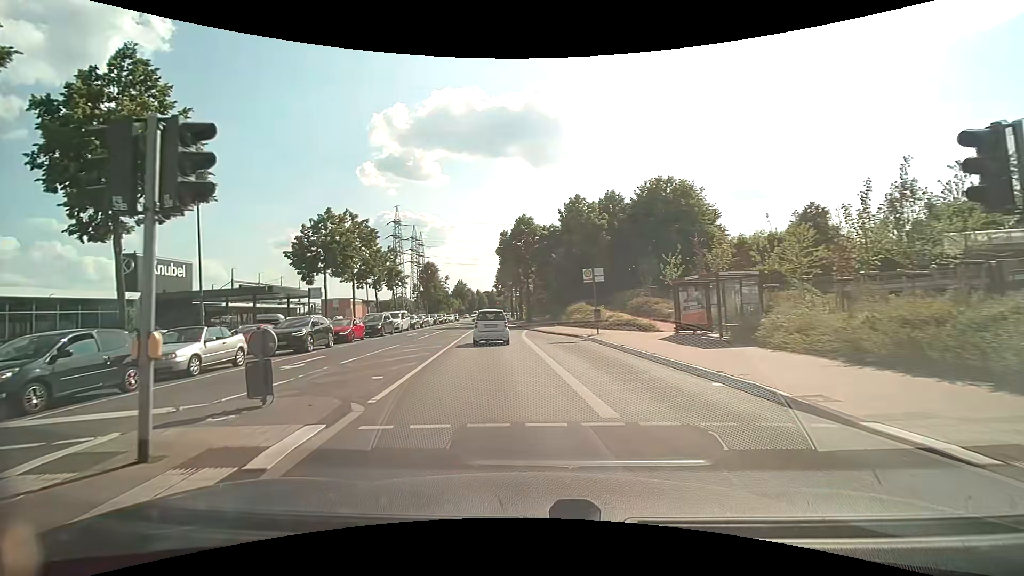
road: secondary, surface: asphalt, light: Day
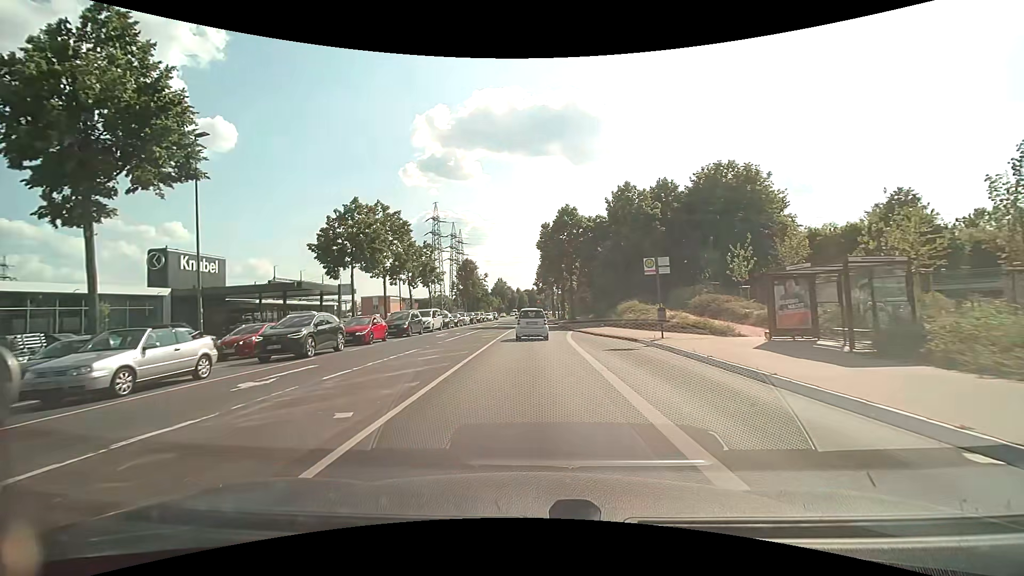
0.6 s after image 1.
(-0.2, +4.5) m; -5°
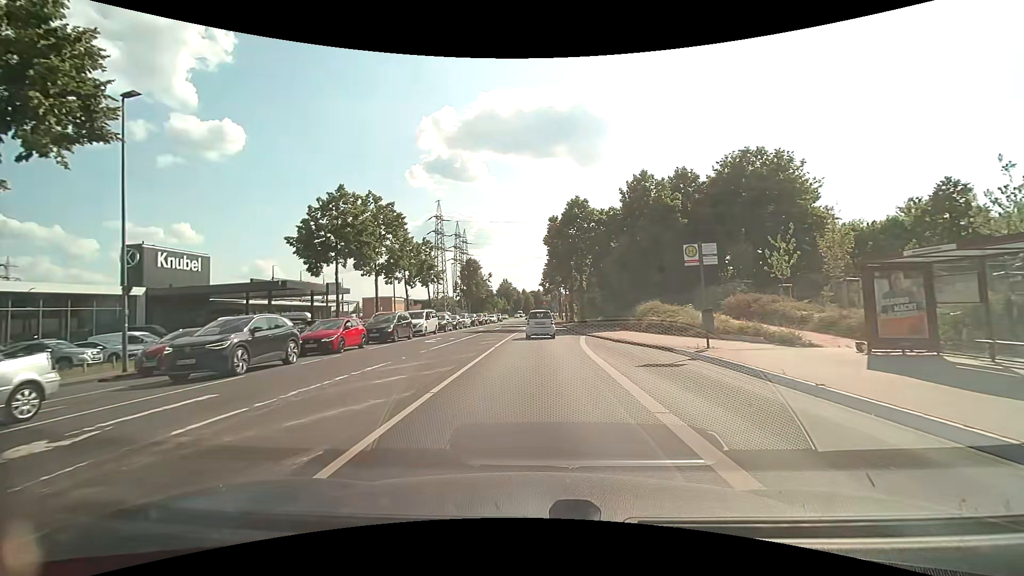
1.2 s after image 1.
(-0.1, +4.8) m; -1°
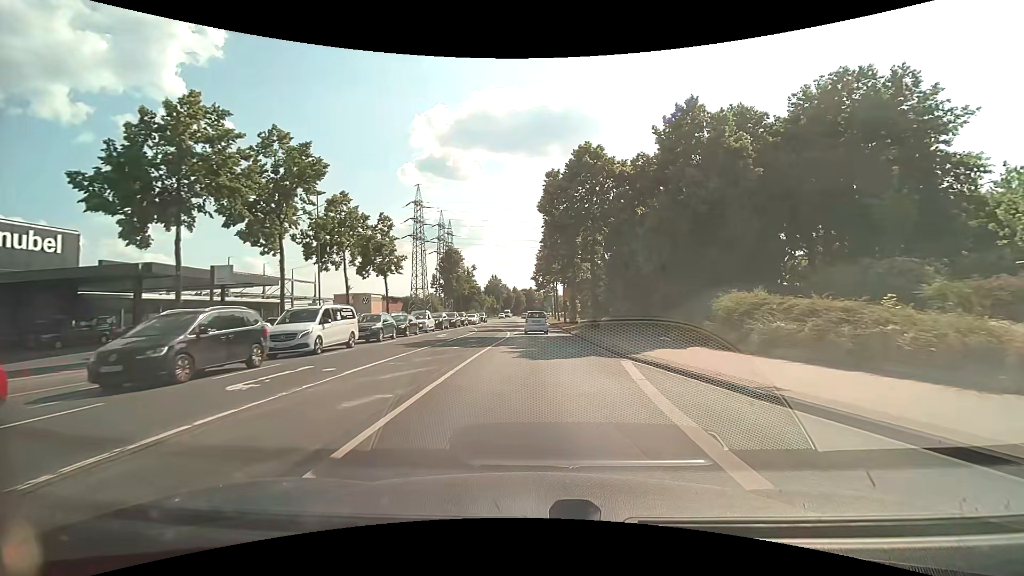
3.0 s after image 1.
(+0.2, +16.1) m; +1°
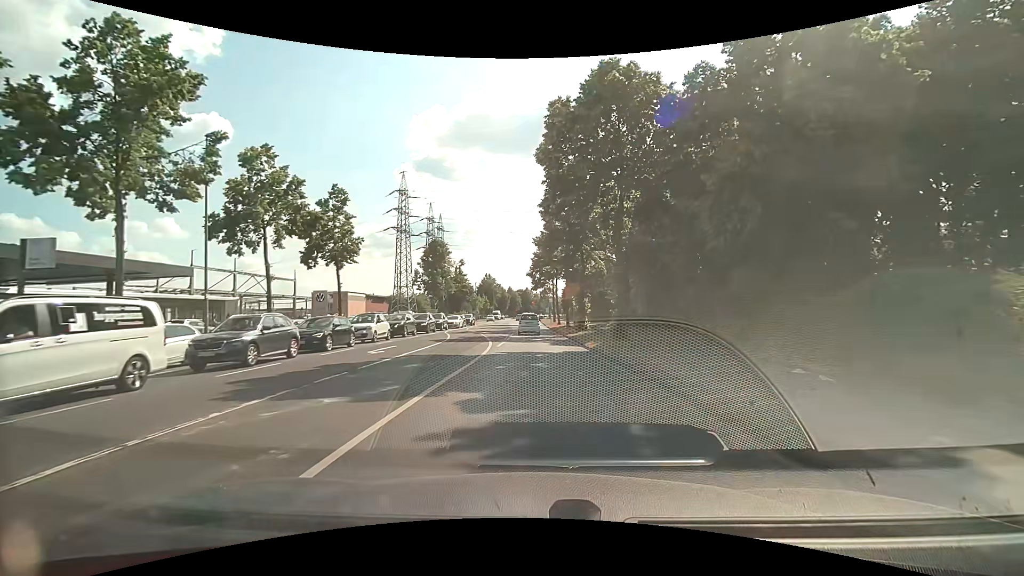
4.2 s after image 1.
(0.0, +11.8) m; 0°
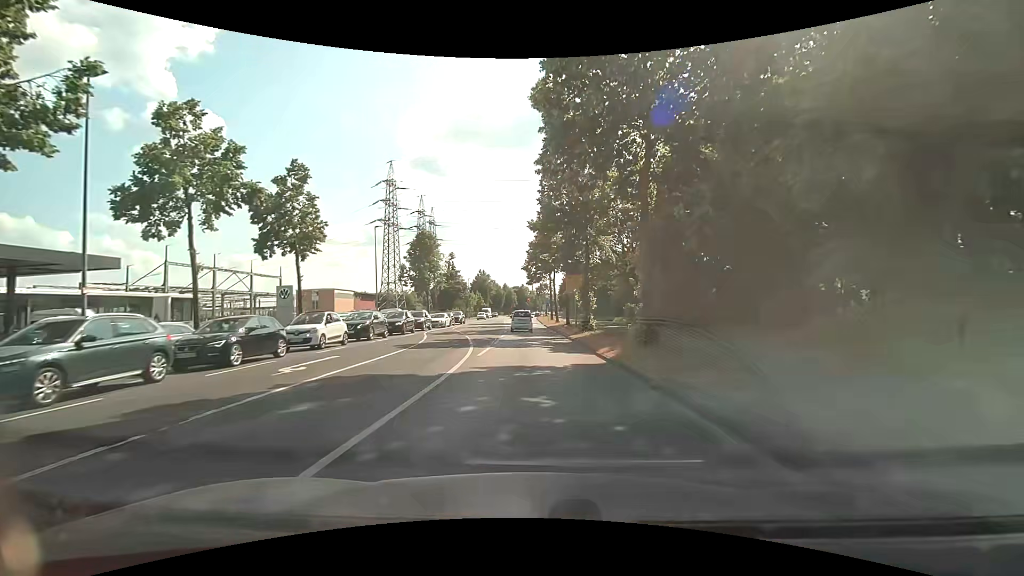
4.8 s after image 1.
(0.0, +6.1) m; +1°
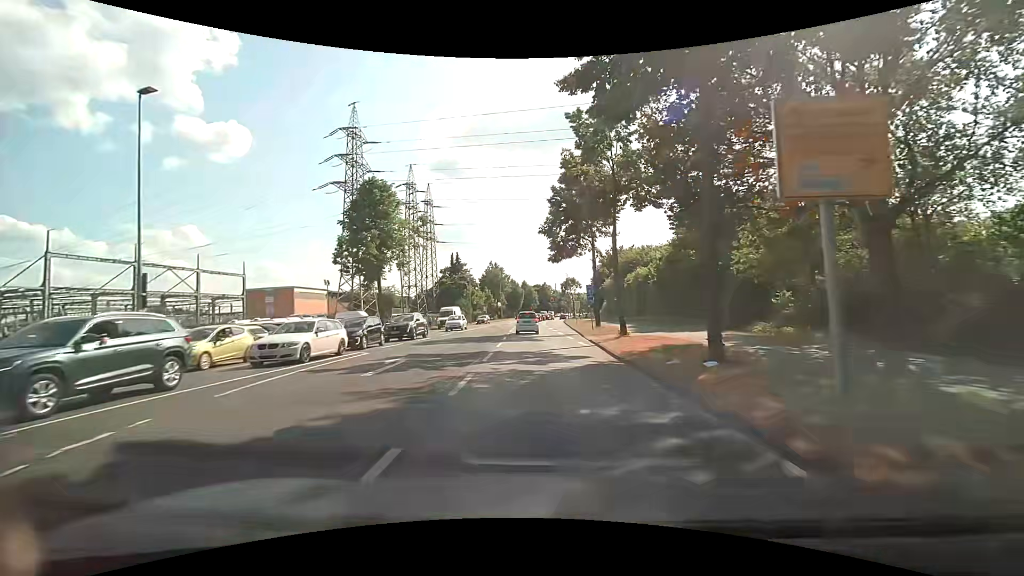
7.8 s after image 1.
(-0.6, +32.5) m; -3°
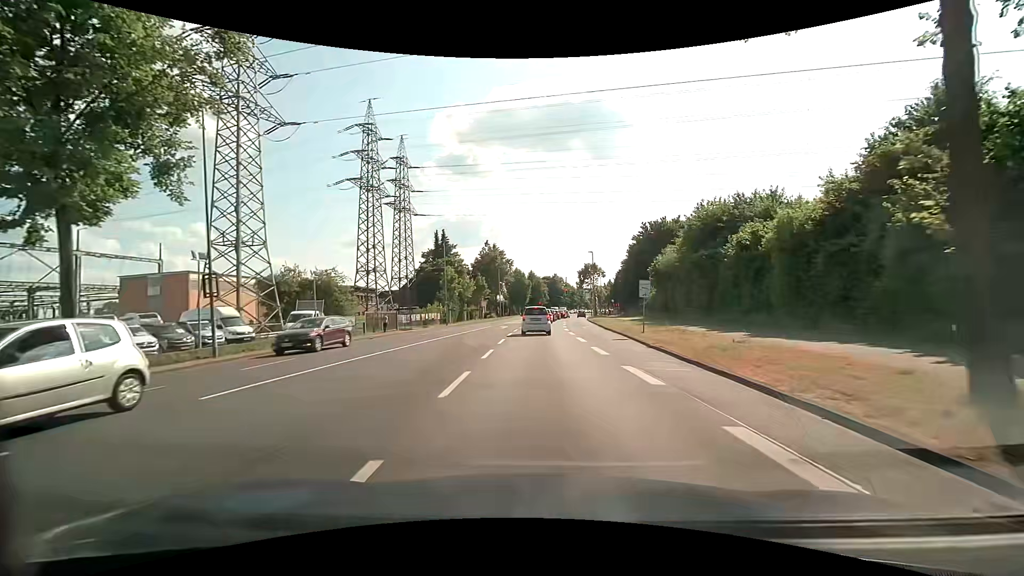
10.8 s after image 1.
(-0.1, +31.2) m; 0°
